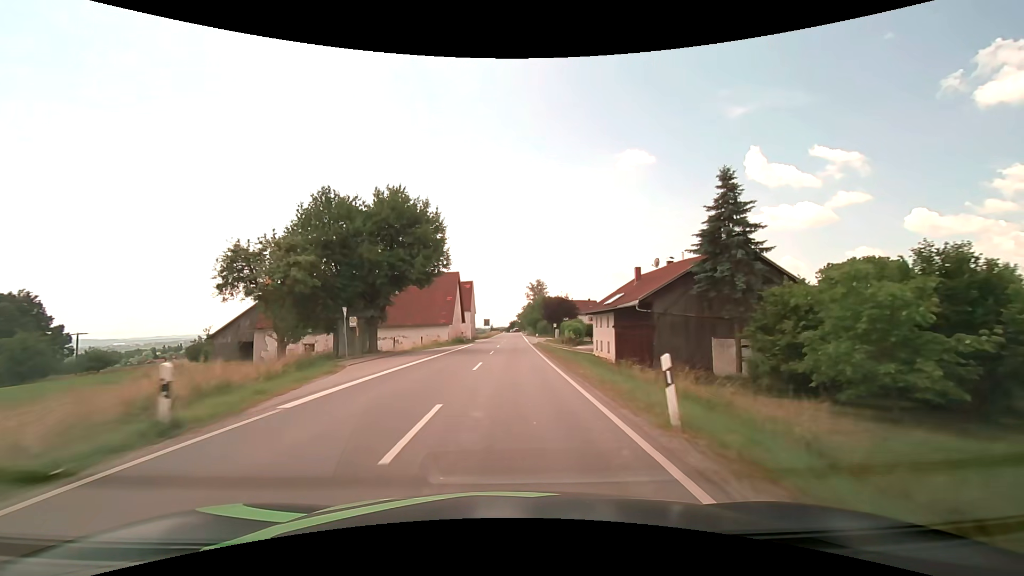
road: secondary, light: Day
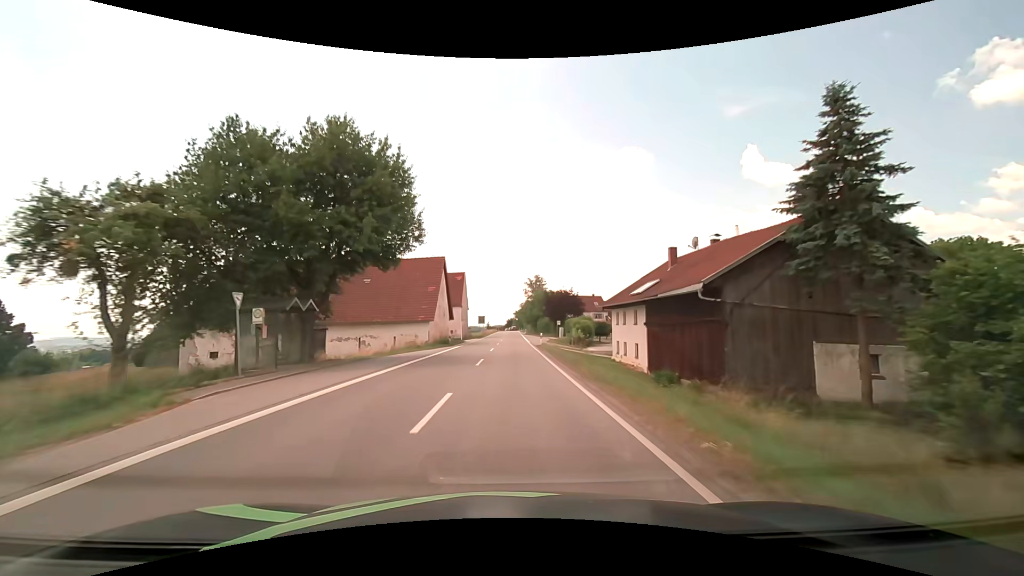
(0.0, +10.6) m; 0°
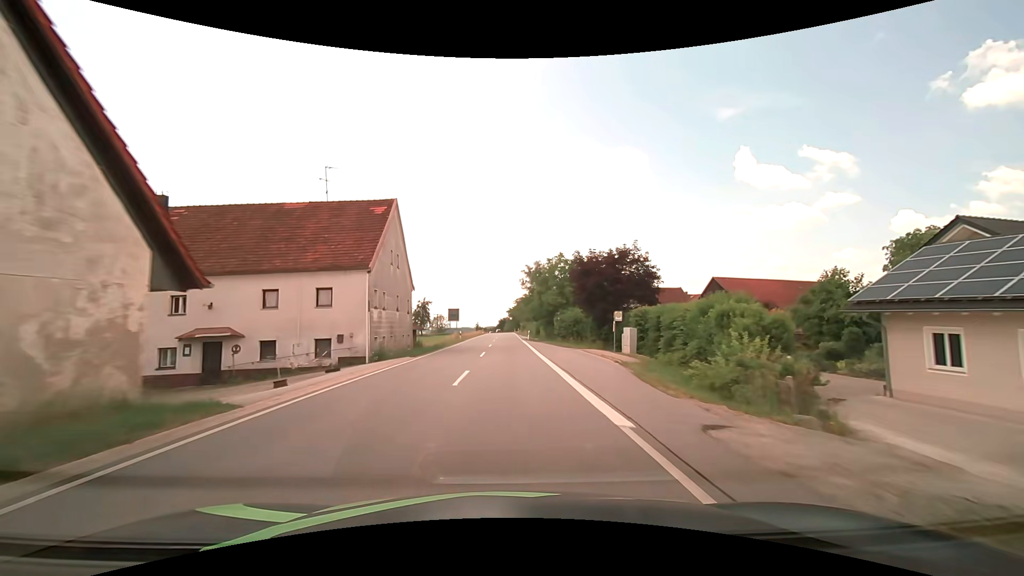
(+0.4, +42.8) m; +1°
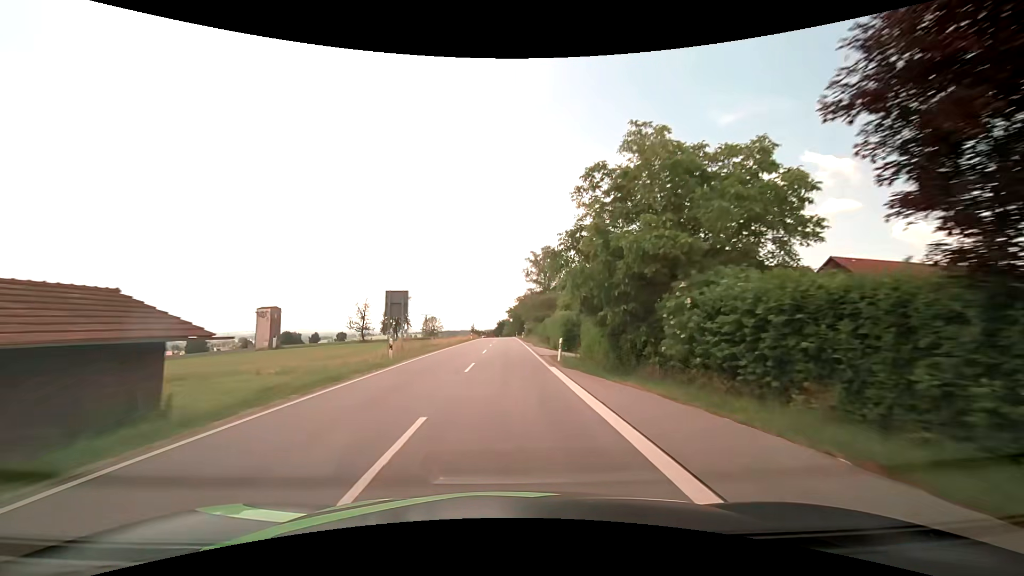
(0.0, +32.2) m; 0°
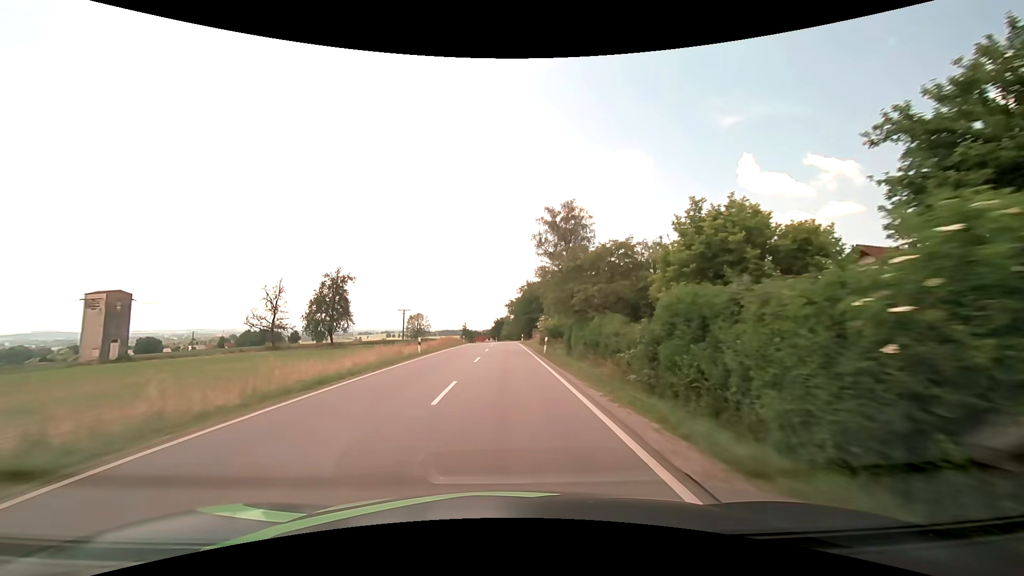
(+0.2, +42.8) m; 0°
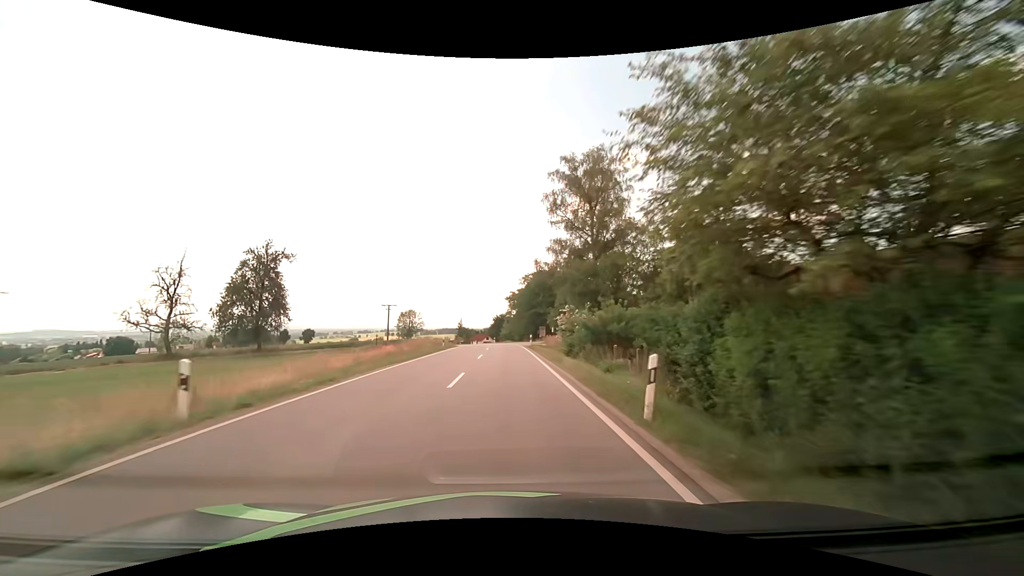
(0.0, +21.5) m; 0°
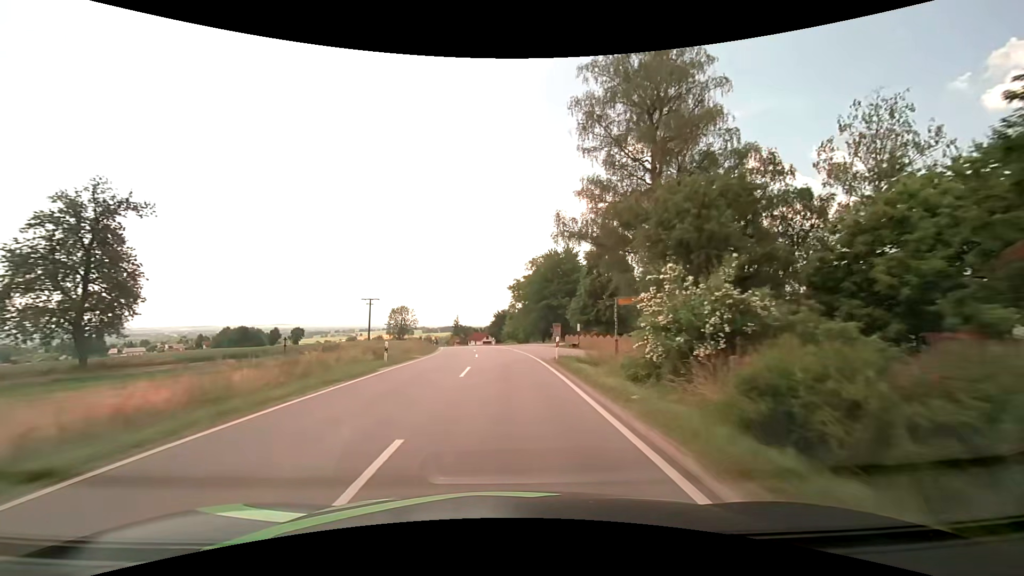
(0.0, +21.6) m; 0°
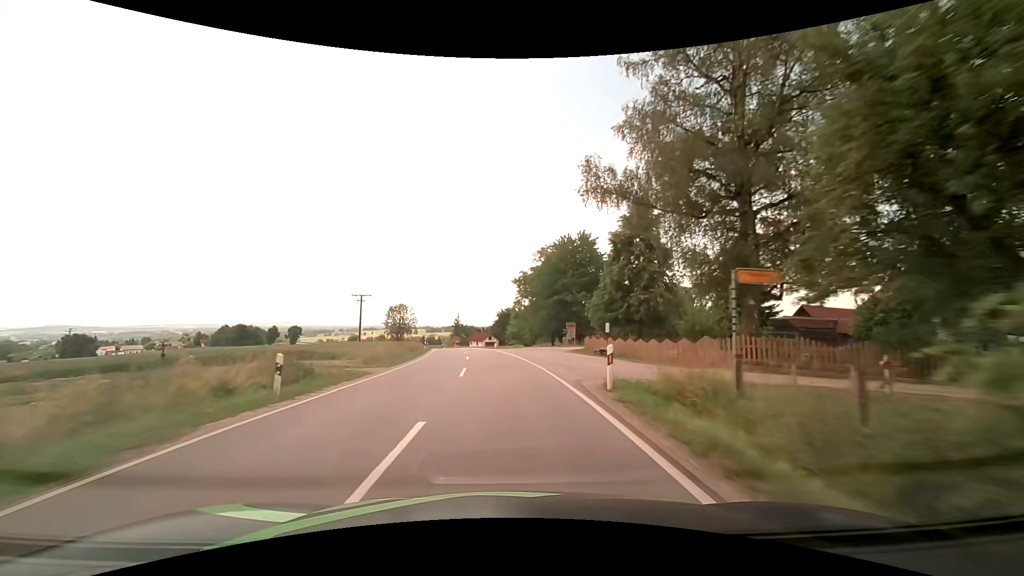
(-0.1, +10.8) m; -1°
(0, +10) (0, +20) (-1, +30) (-2, +40) (-3, +50) (-4, +60) (-5, +70) (-7, +80) (-8, +89) (-10, +99) m
